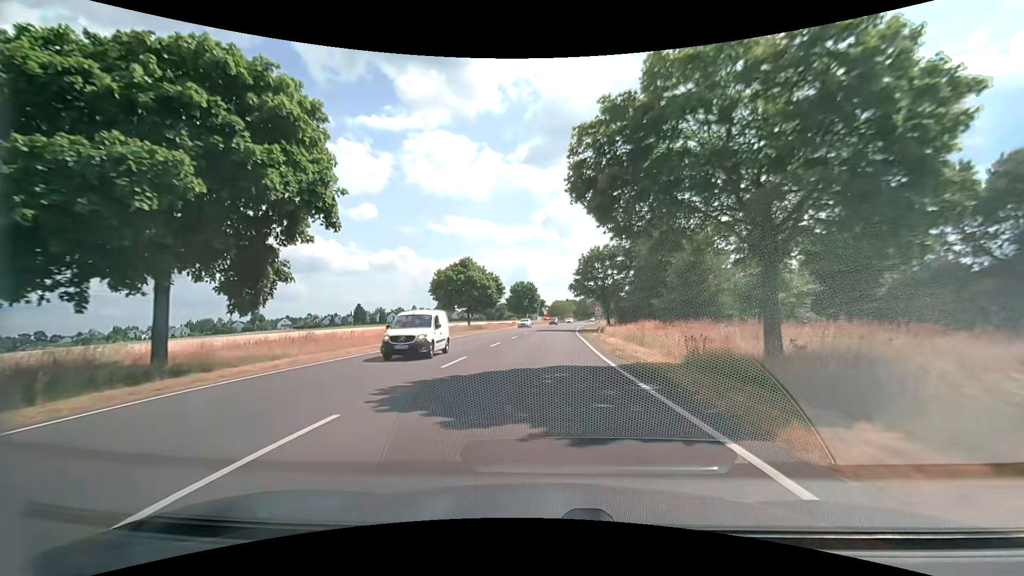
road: secondary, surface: asphalt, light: Day
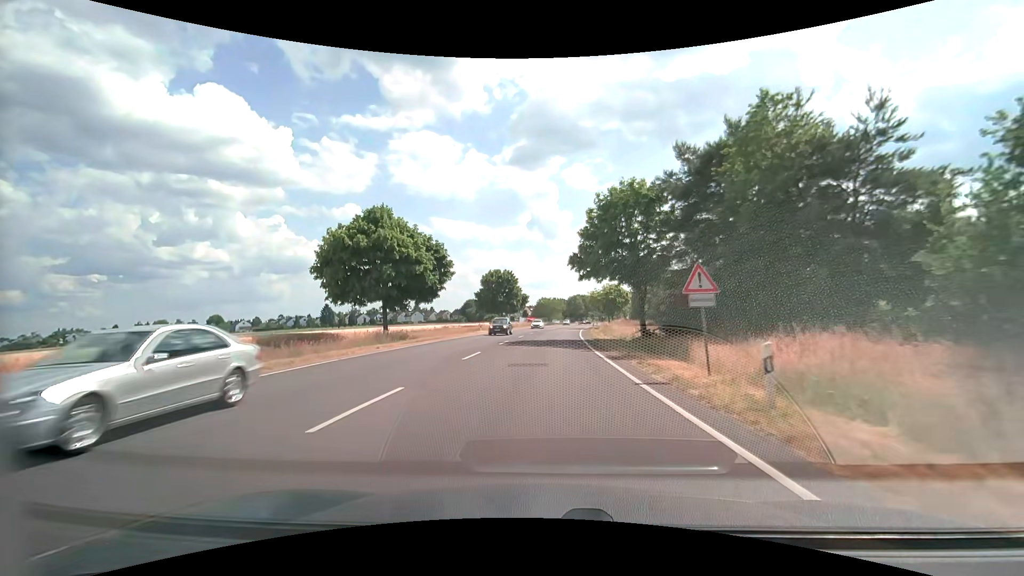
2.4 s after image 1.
(+0.3, +29.8) m; +1°
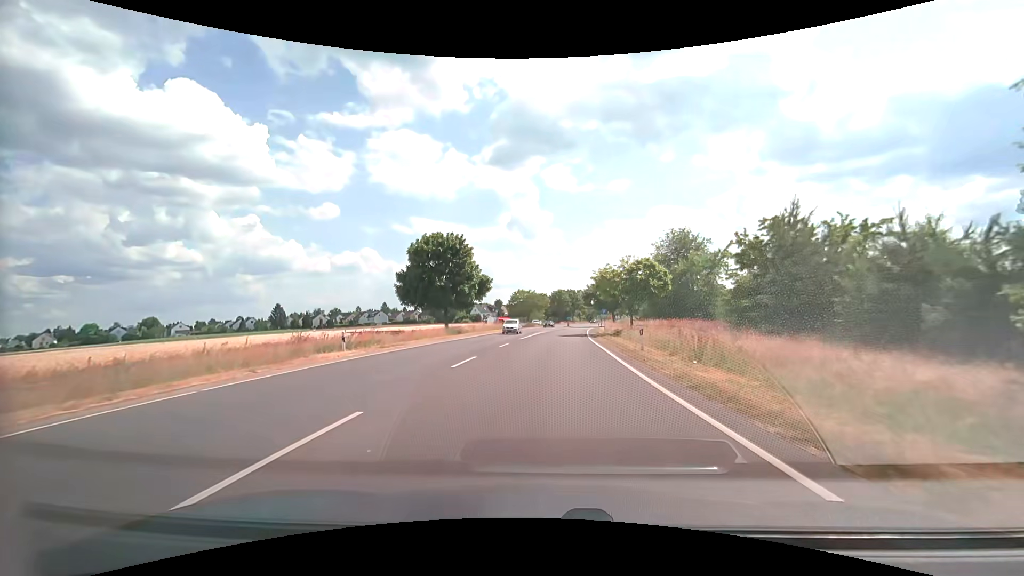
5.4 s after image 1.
(+0.6, +36.1) m; +3°
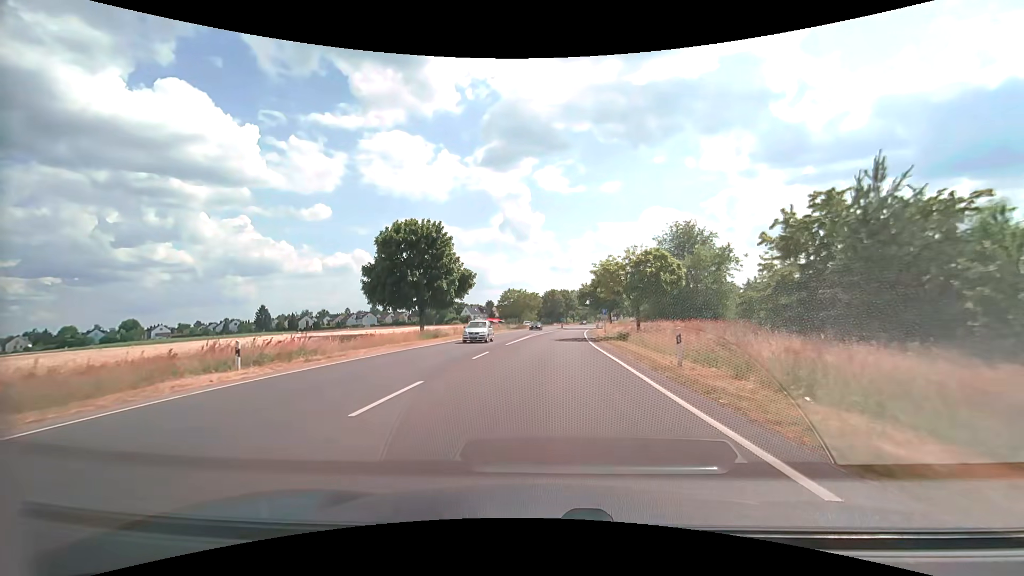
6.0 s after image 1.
(-0.1, +7.1) m; 0°
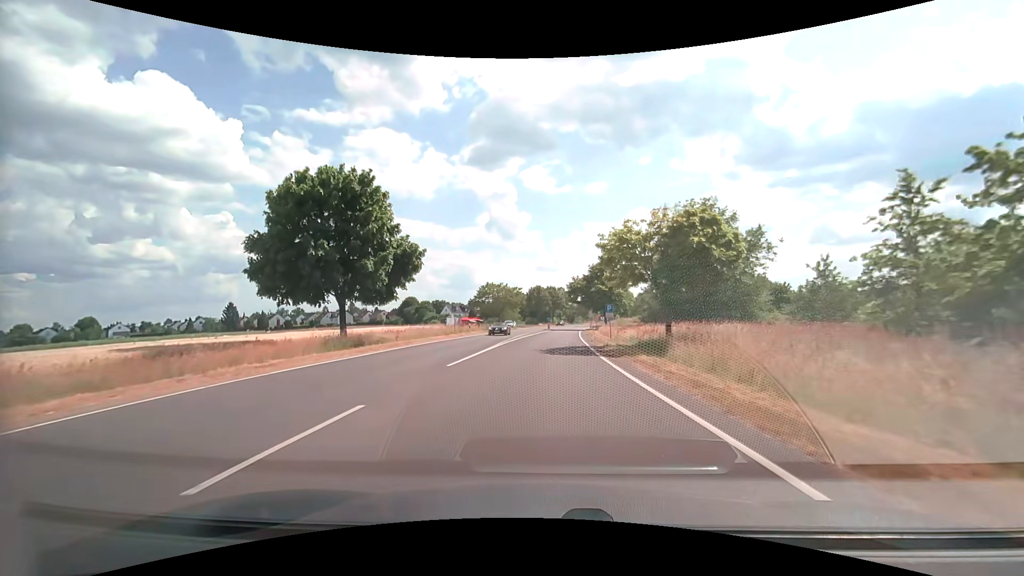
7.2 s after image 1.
(+0.2, +14.0) m; +2°
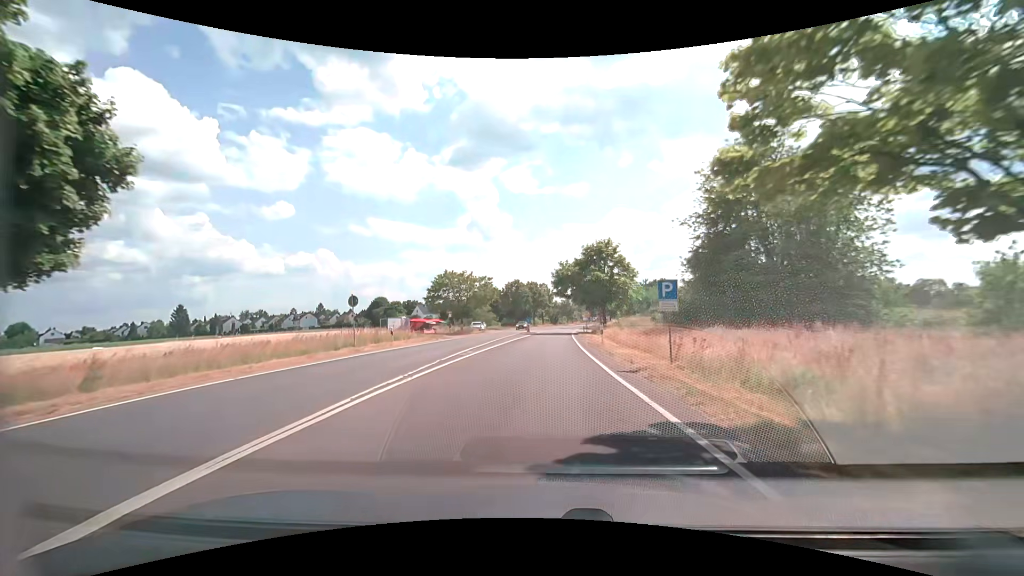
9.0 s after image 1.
(+0.4, +21.2) m; +2°
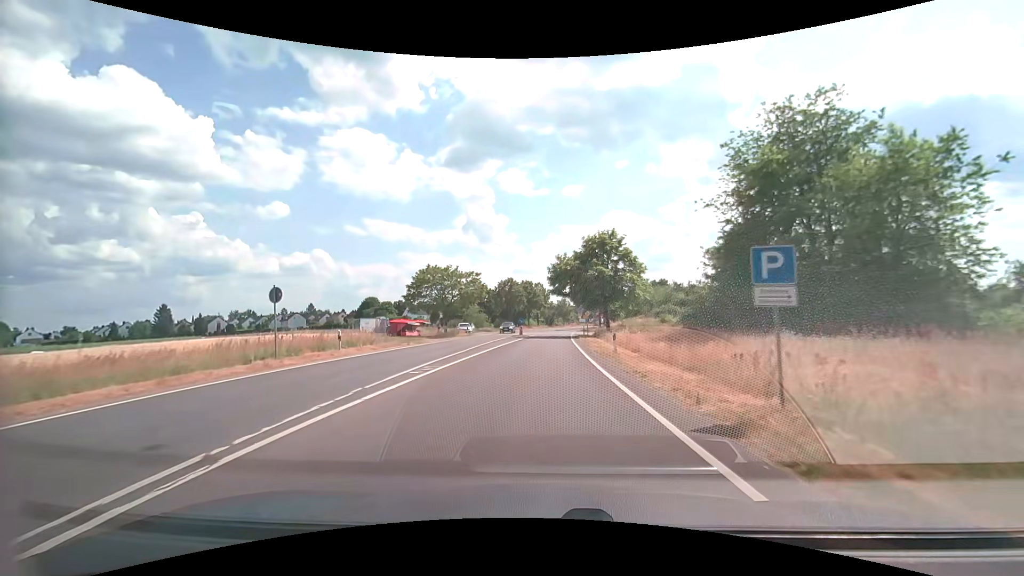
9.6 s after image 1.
(0.0, +7.1) m; 0°
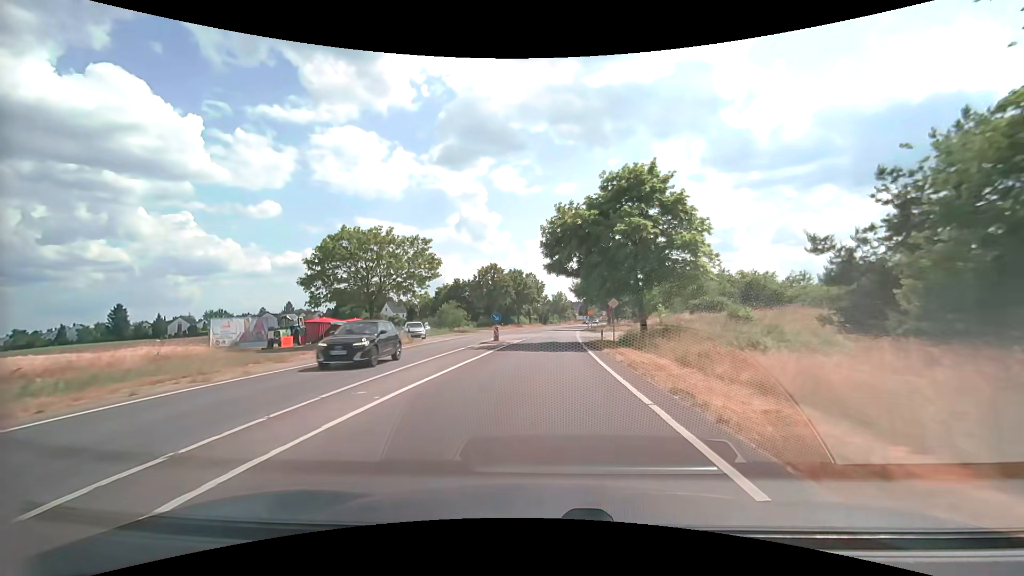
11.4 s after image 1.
(+0.2, +21.6) m; +1°
(0, +10) (0, +20) (0, +30) (+1, +40) (+1, +50) (+2, +60) (+3, +70) (+4, +80) (+5, +90) (+7, +100) m
